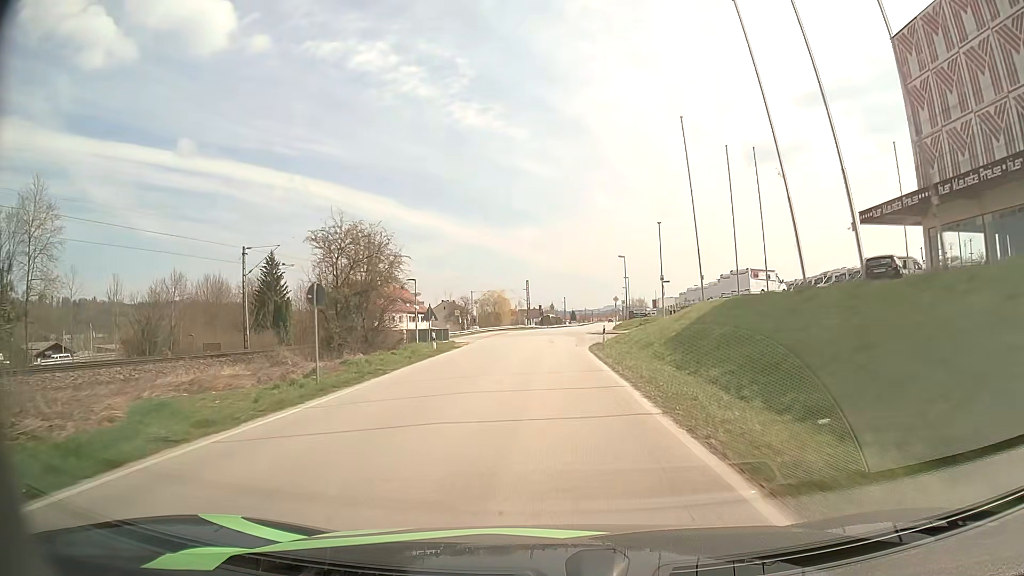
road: unclassified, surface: asphalt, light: Day
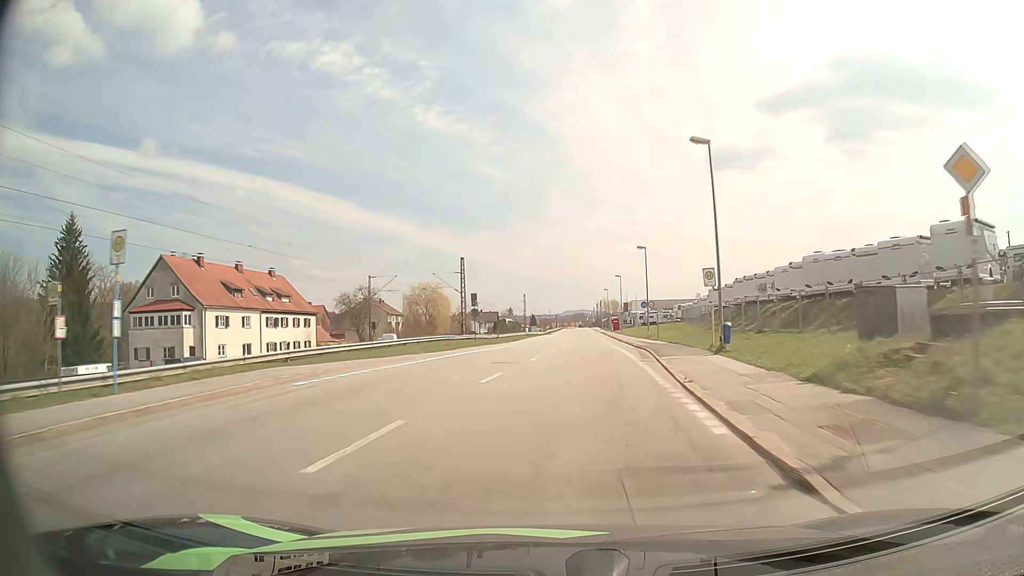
(+1.0, +52.7) m; +3°
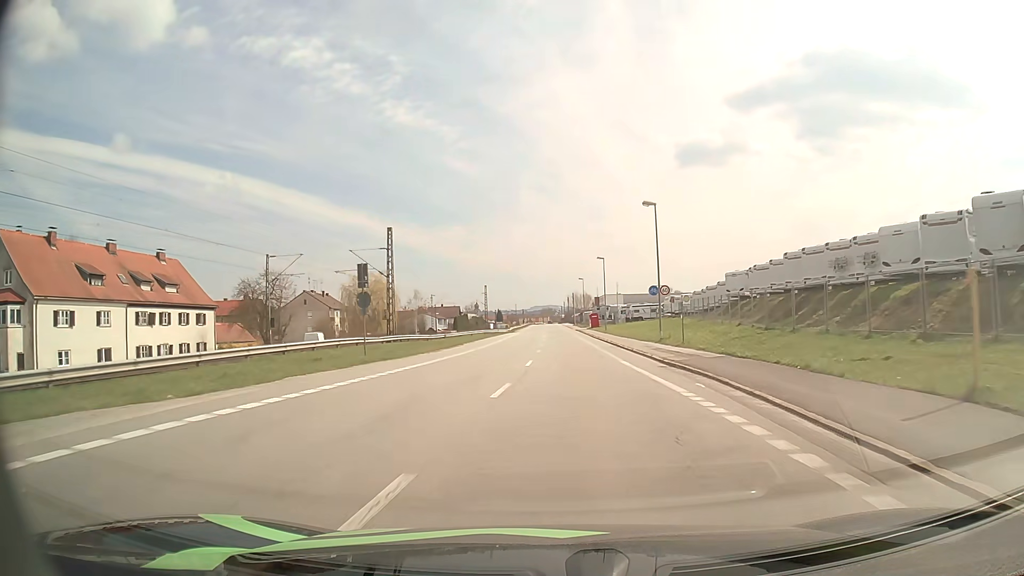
(+0.6, +21.2) m; +3°
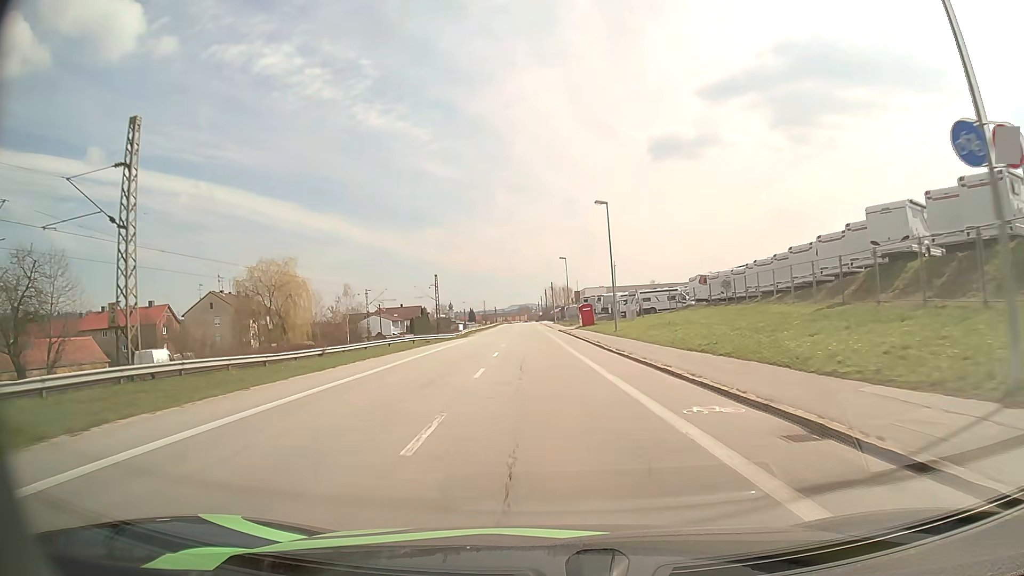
(+0.8, +32.7) m; +2°
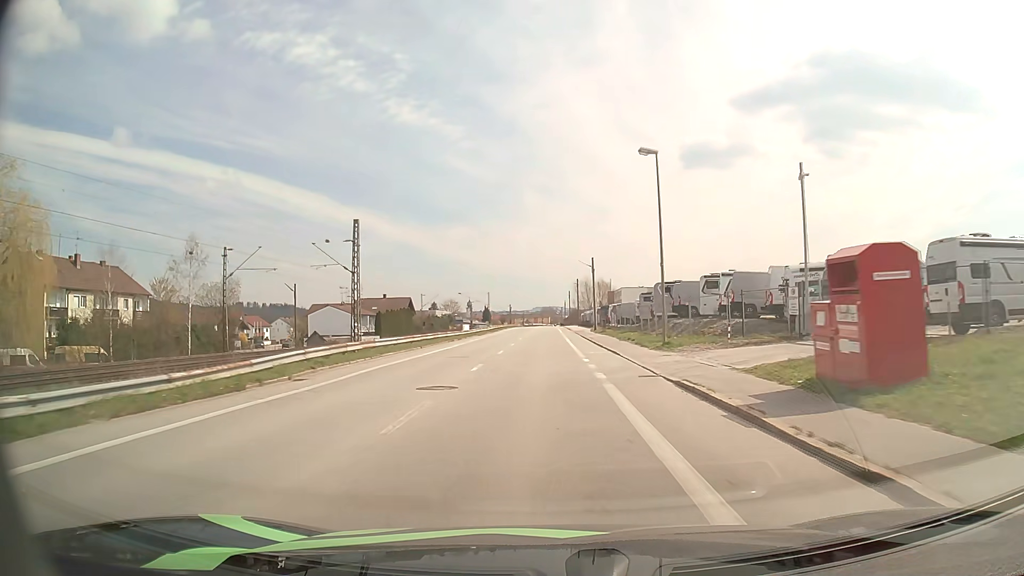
(-0.9, +53.5) m; -2°
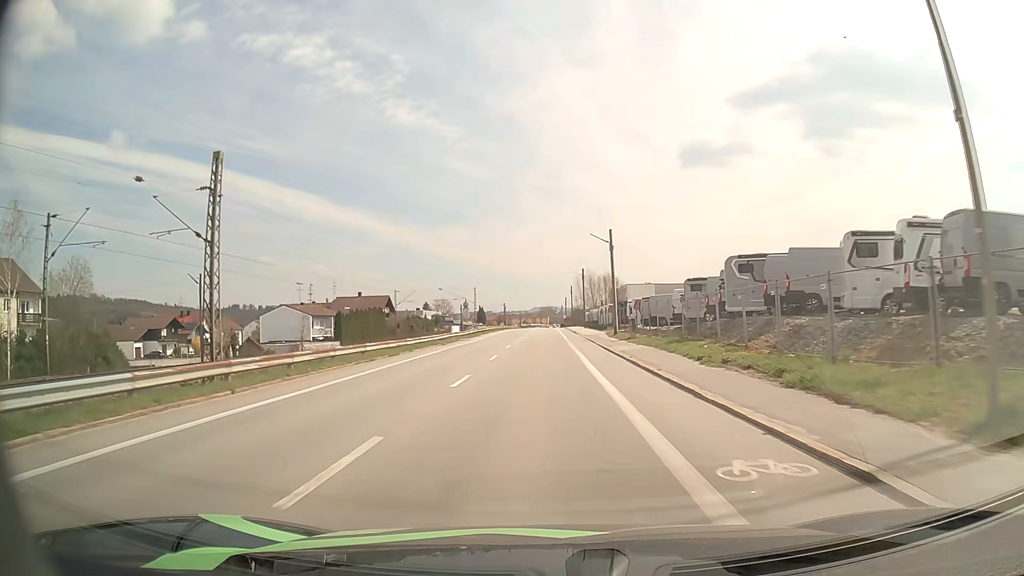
(0.0, +21.4) m; 0°
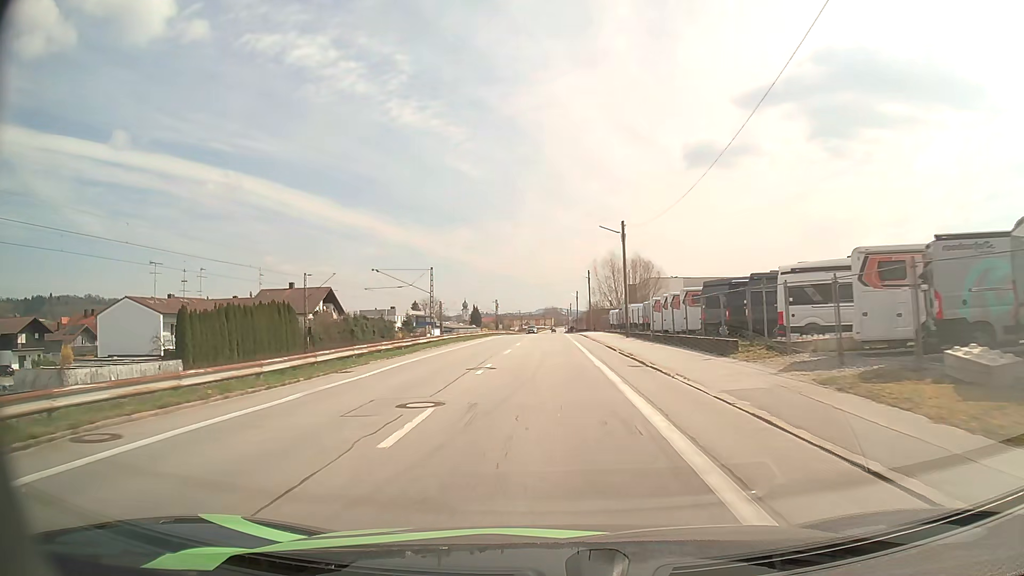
(-0.2, +42.7) m; -1°
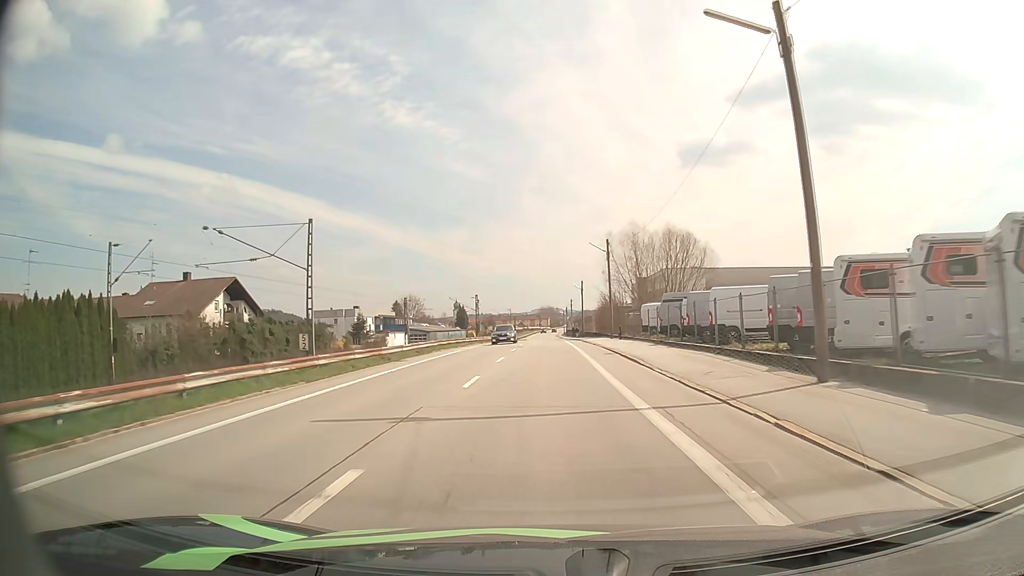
(+0.2, +32.1) m; +1°
(0, +10) (0, +20) (0, +30) (0, +40) (0, +50) (0, +60) (0, +70) (0, +80) (0, +90) (0, +100) m
